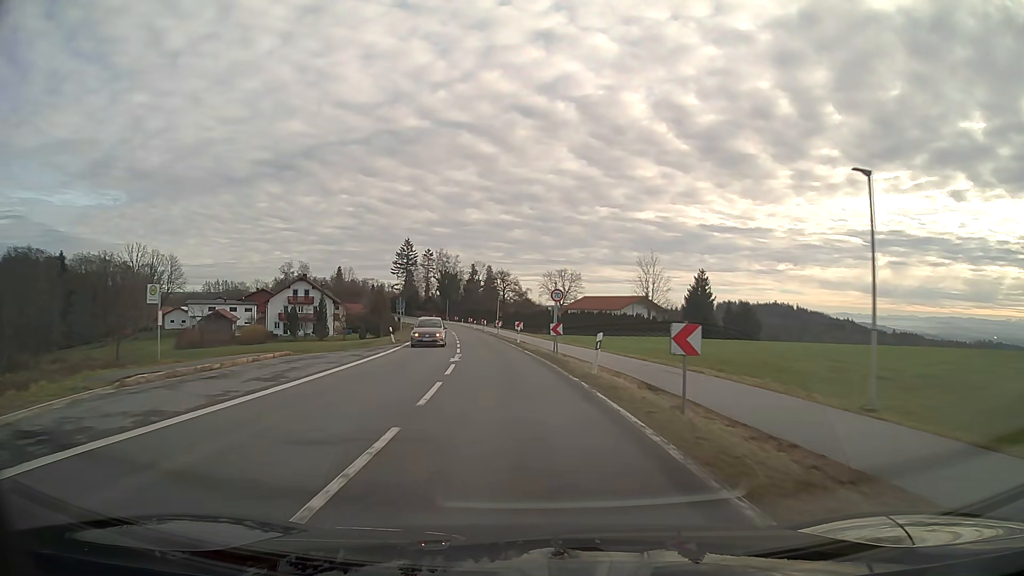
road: secondary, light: Day
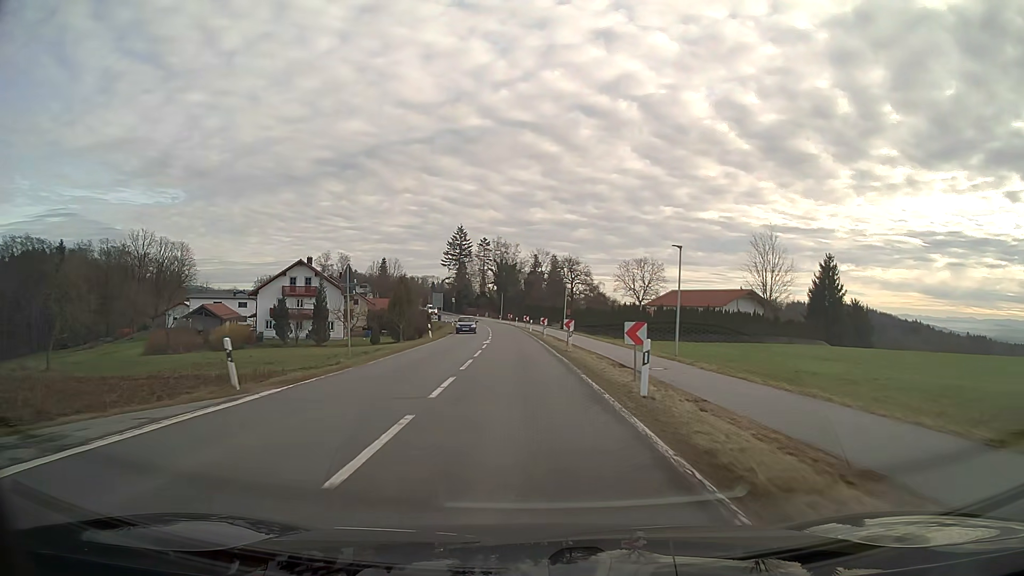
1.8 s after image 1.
(-1.5, +30.1) m; -5°
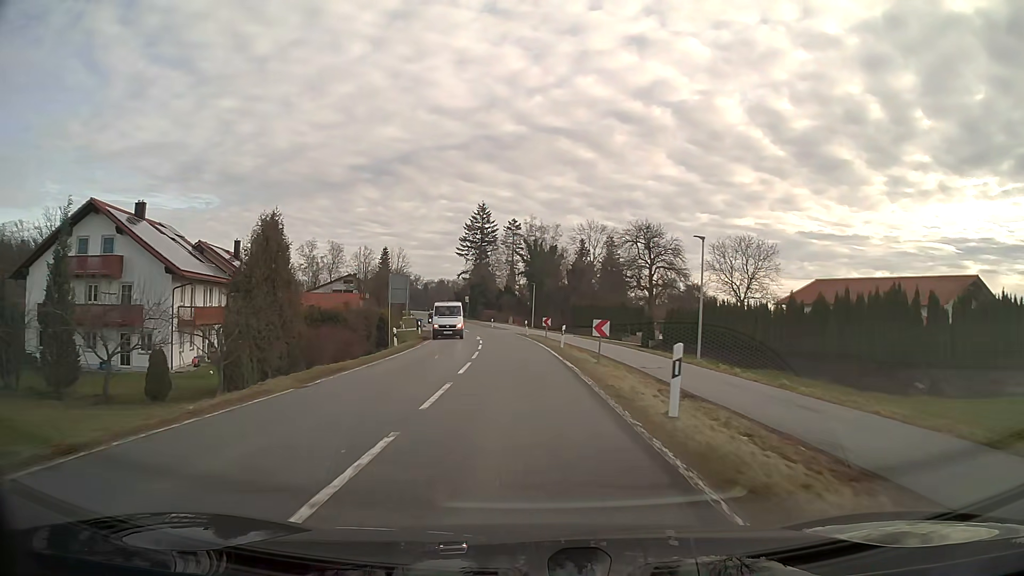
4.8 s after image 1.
(-1.6, +50.9) m; -3°
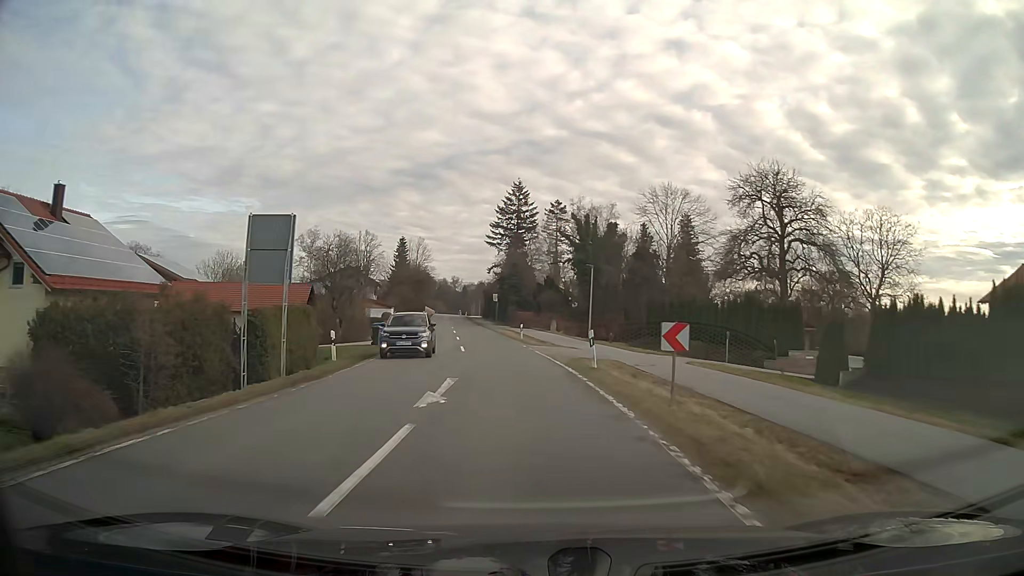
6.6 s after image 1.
(-0.9, +30.3) m; -4°
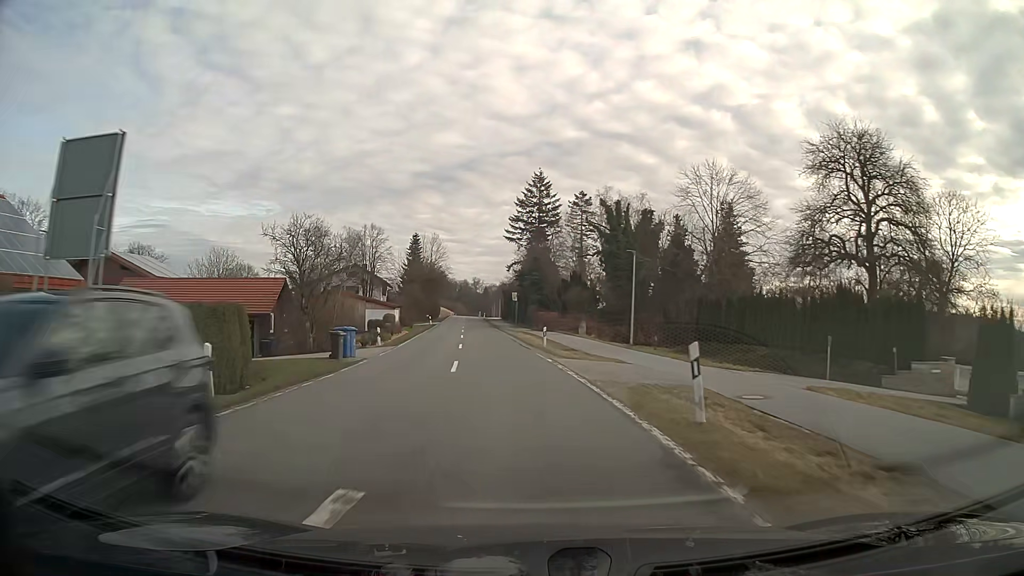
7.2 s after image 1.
(-0.2, +10.0) m; -2°
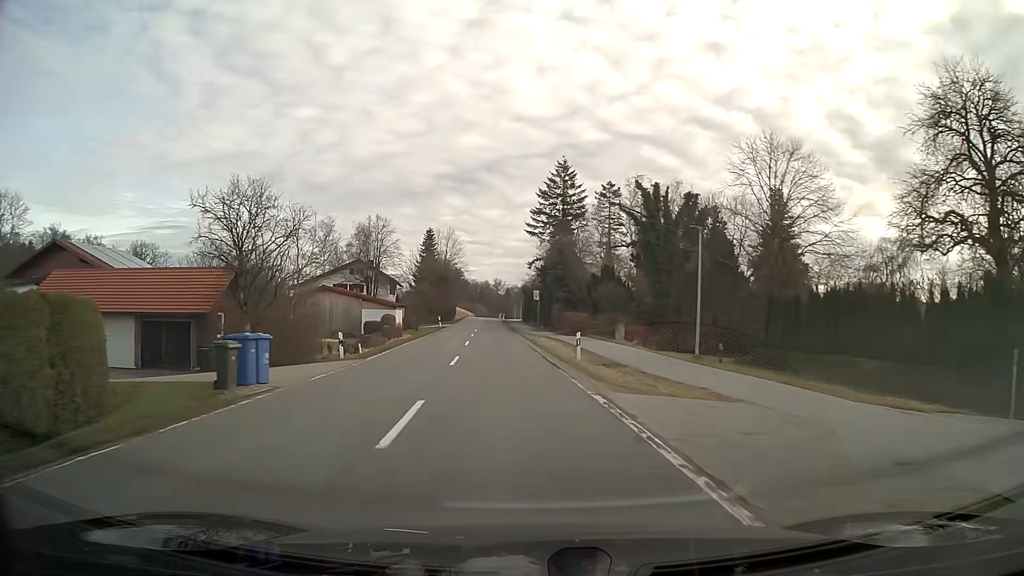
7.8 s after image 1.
(-0.2, +10.1) m; -2°
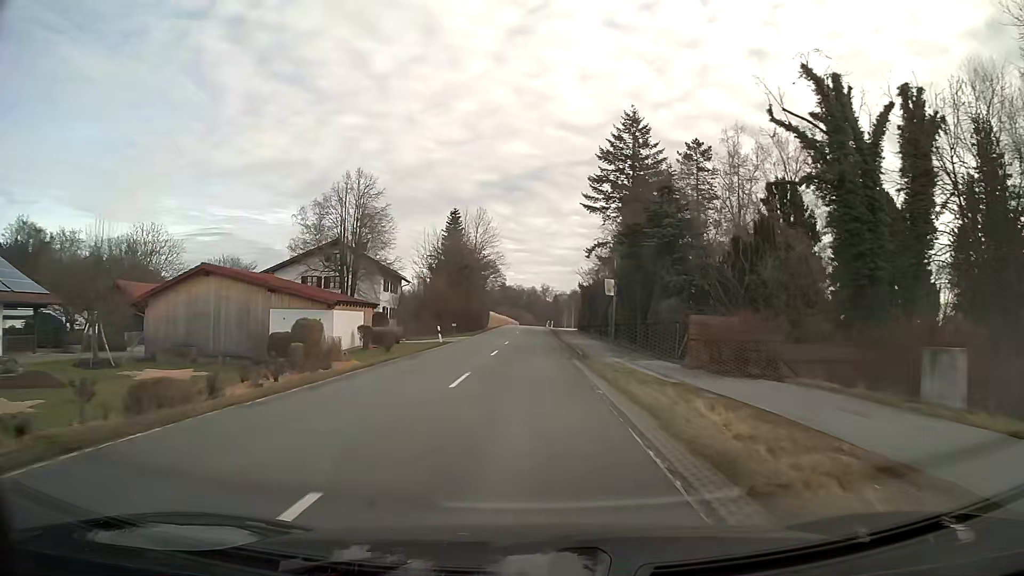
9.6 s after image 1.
(-1.1, +30.4) m; -3°
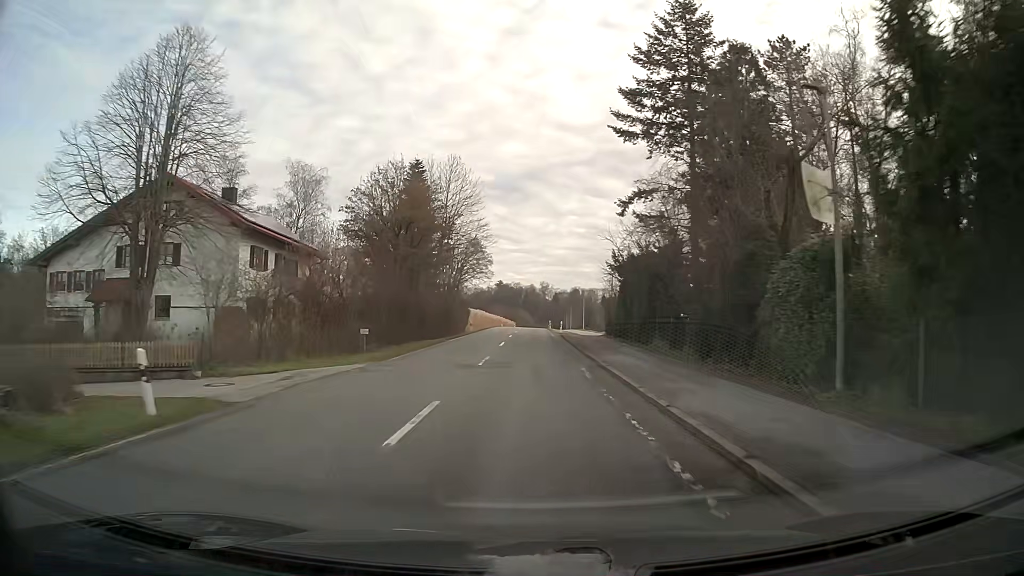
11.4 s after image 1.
(0.0, +30.8) m; 0°
